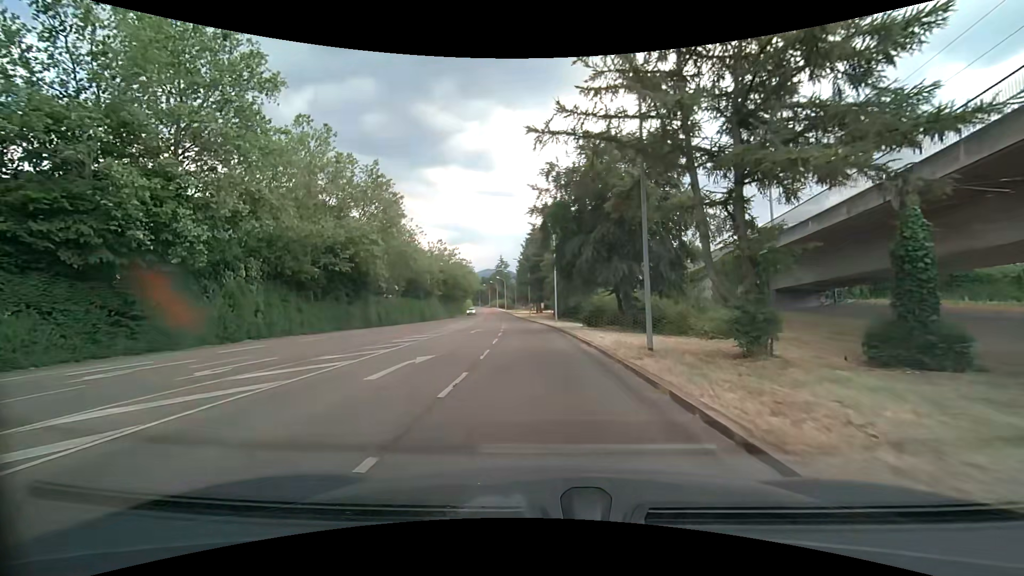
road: tertiary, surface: asphalt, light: Day
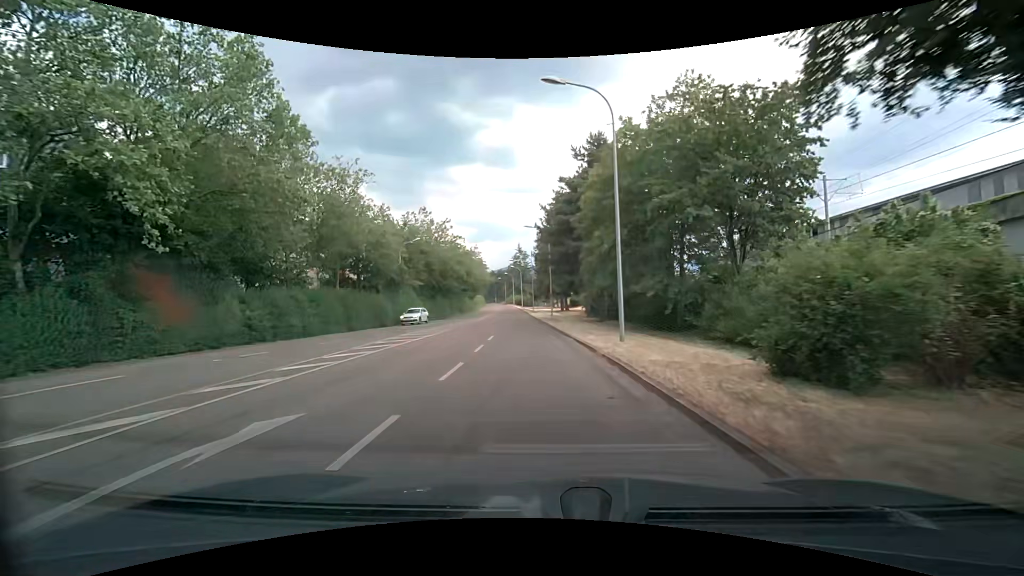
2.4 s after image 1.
(-0.7, +28.4) m; -3°
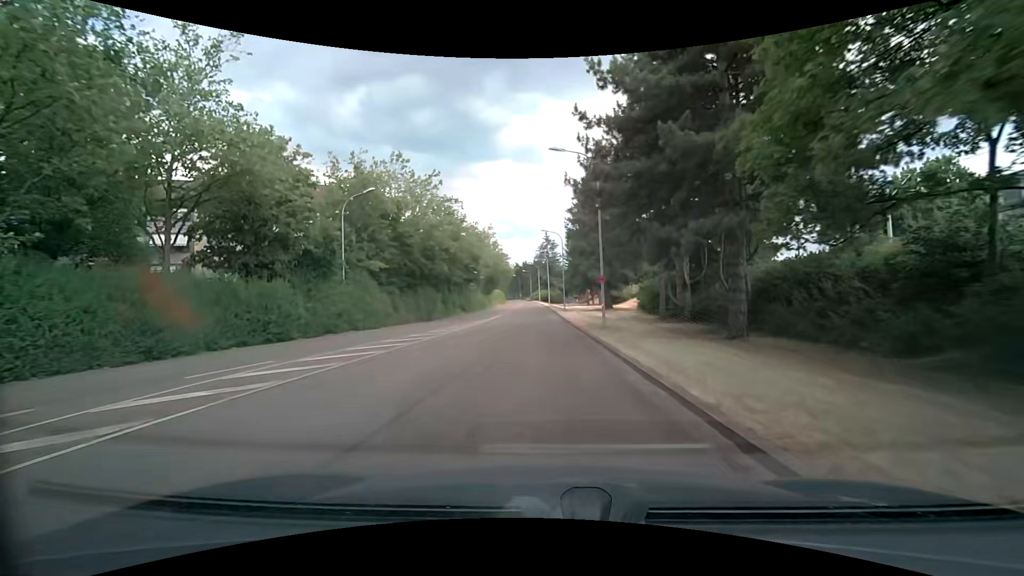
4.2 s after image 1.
(-0.4, +23.0) m; -3°
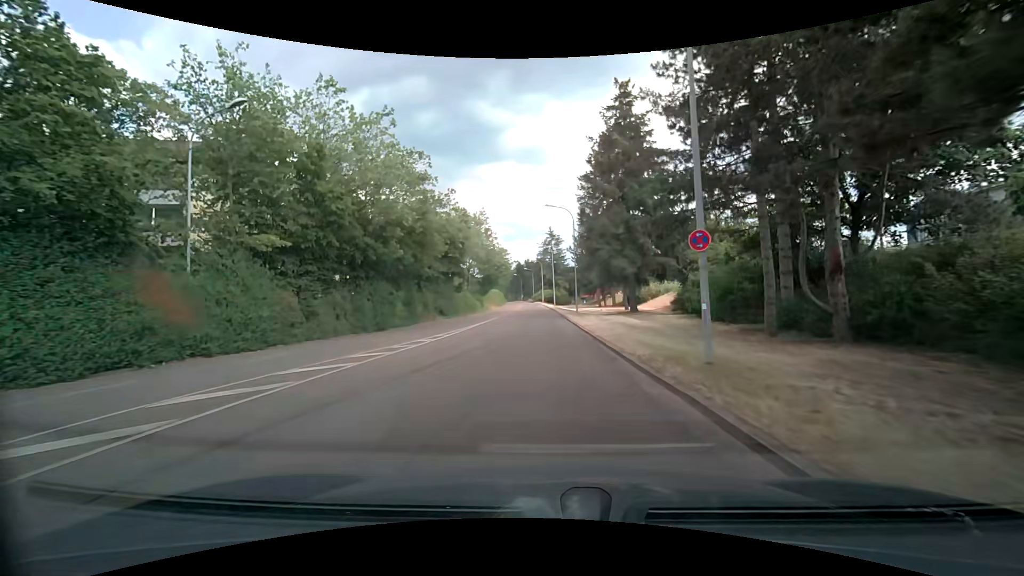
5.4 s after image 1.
(+0.1, +14.9) m; +1°
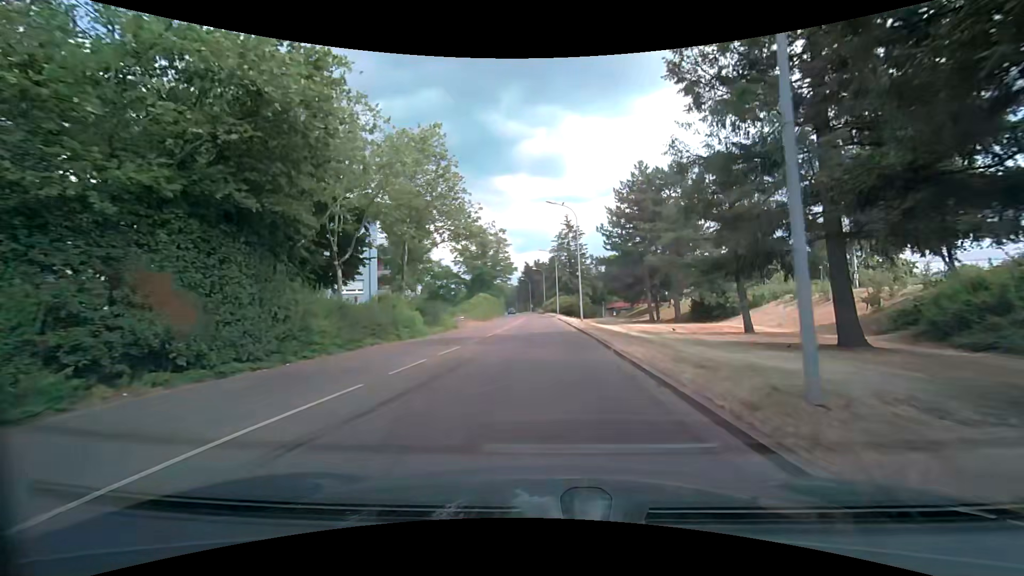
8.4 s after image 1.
(-0.5, +34.6) m; -2°
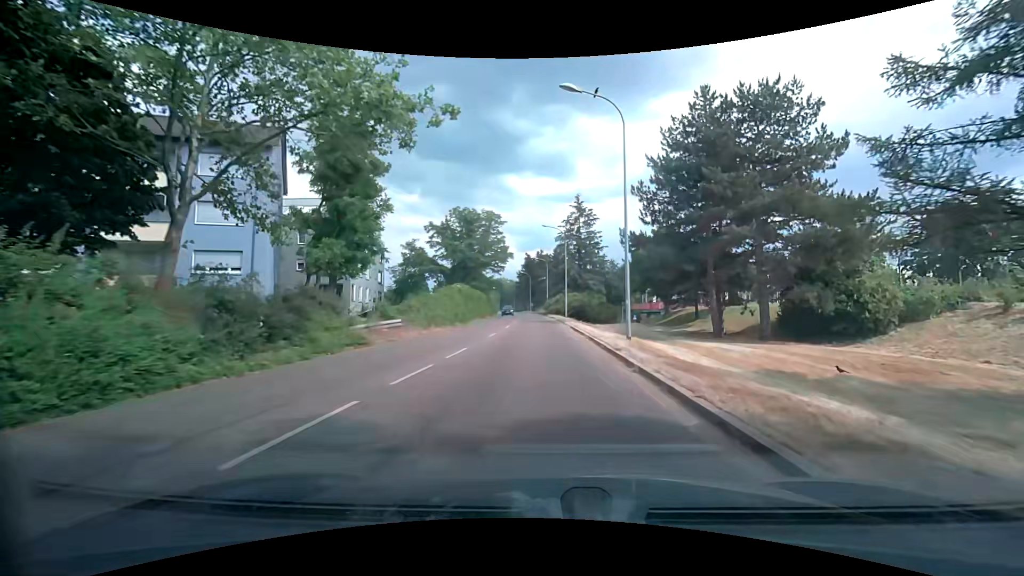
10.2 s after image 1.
(+0.1, +20.1) m; 0°
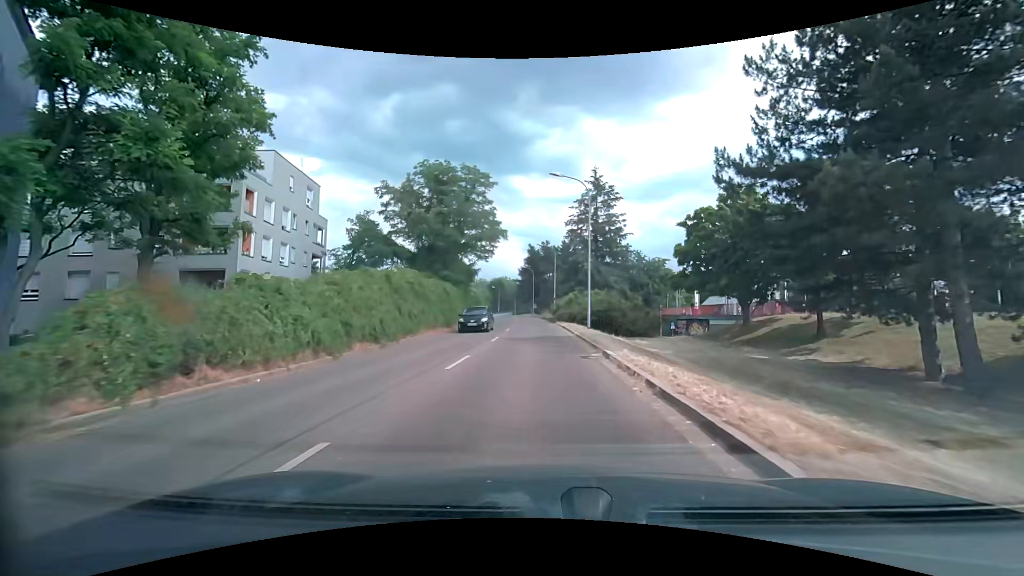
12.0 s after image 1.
(-0.2, +20.2) m; -1°
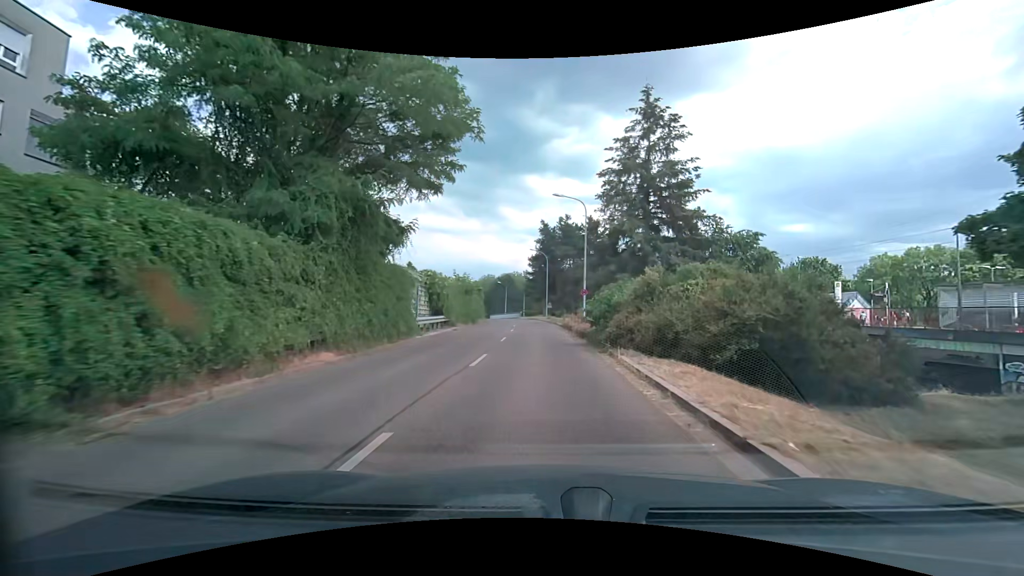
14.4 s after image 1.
(-0.3, +26.8) m; -1°
(0, +10) (0, +20) (0, +30) (-1, +40) (-1, +50) (-2, +60) (-3, +70) (-4, +80) (-6, +90) (-8, +100) m
